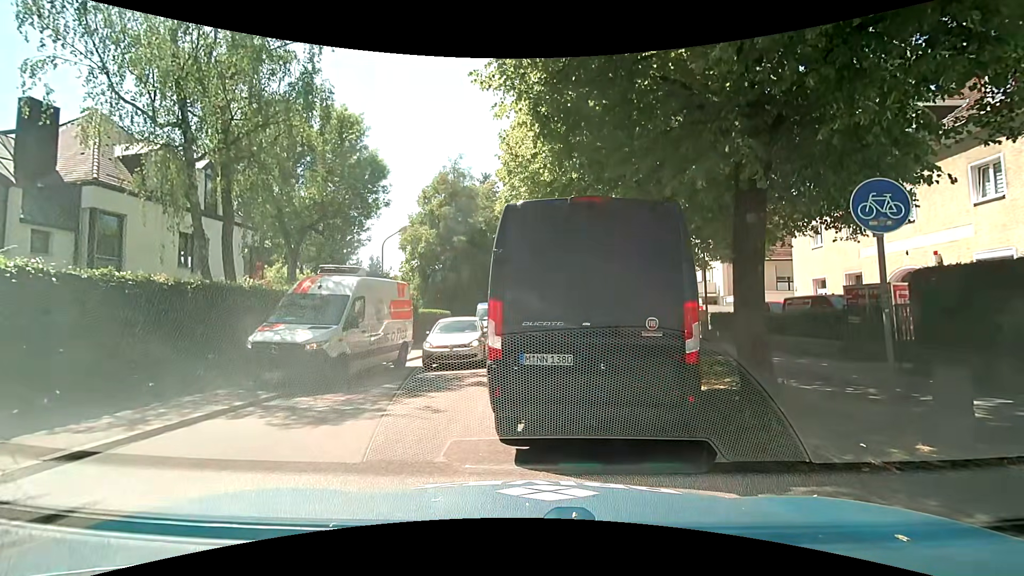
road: tertiary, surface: asphalt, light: Day
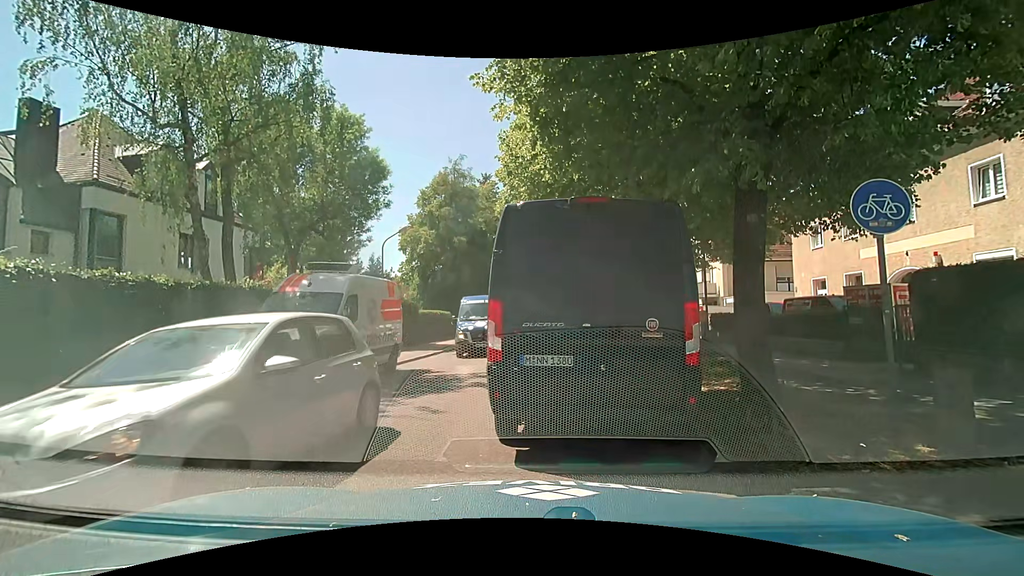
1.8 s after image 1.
(0.0, +0.1) m; 0°
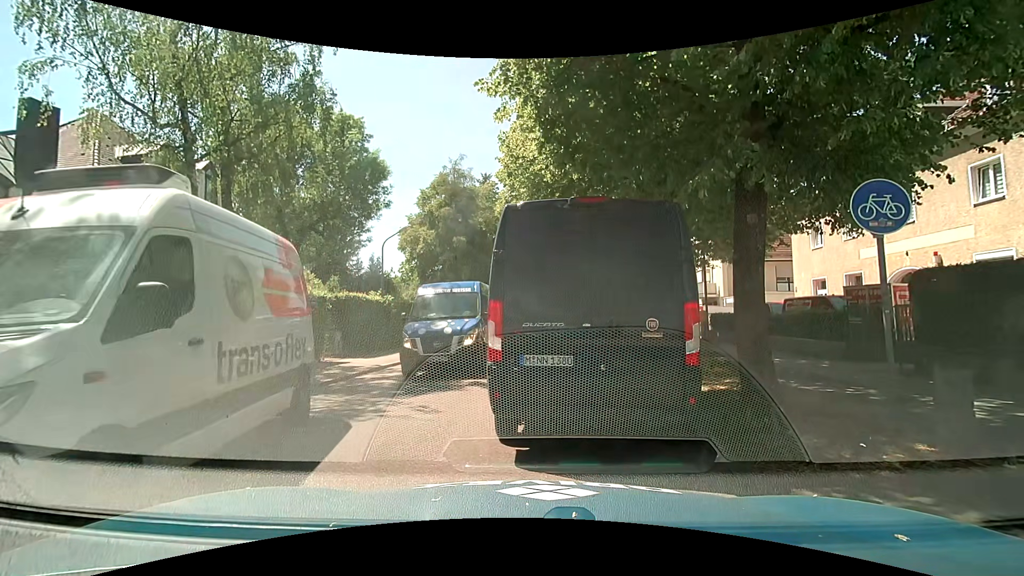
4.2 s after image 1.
(0.0, 0.0) m; 0°
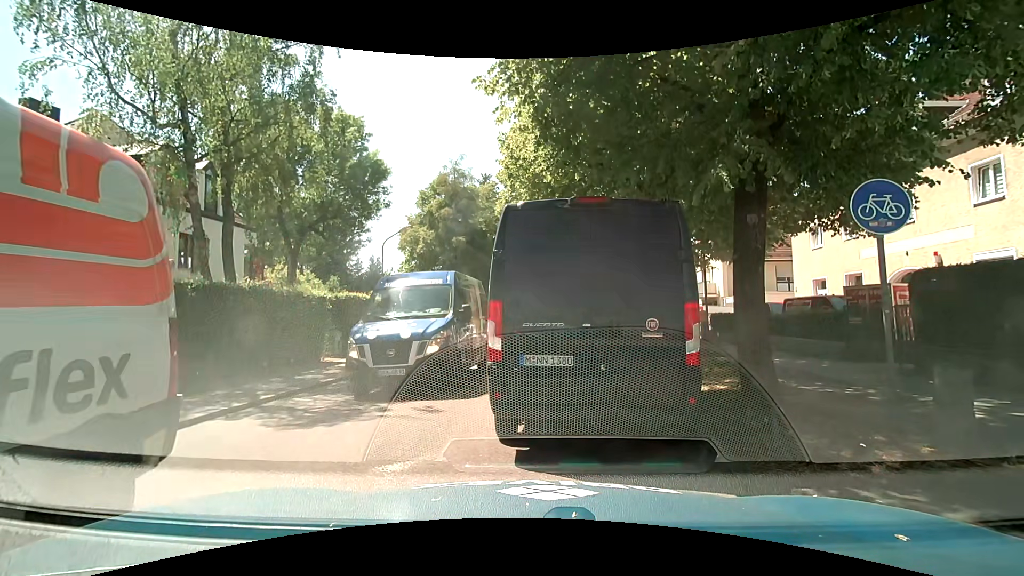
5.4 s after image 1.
(0.0, 0.0) m; 0°
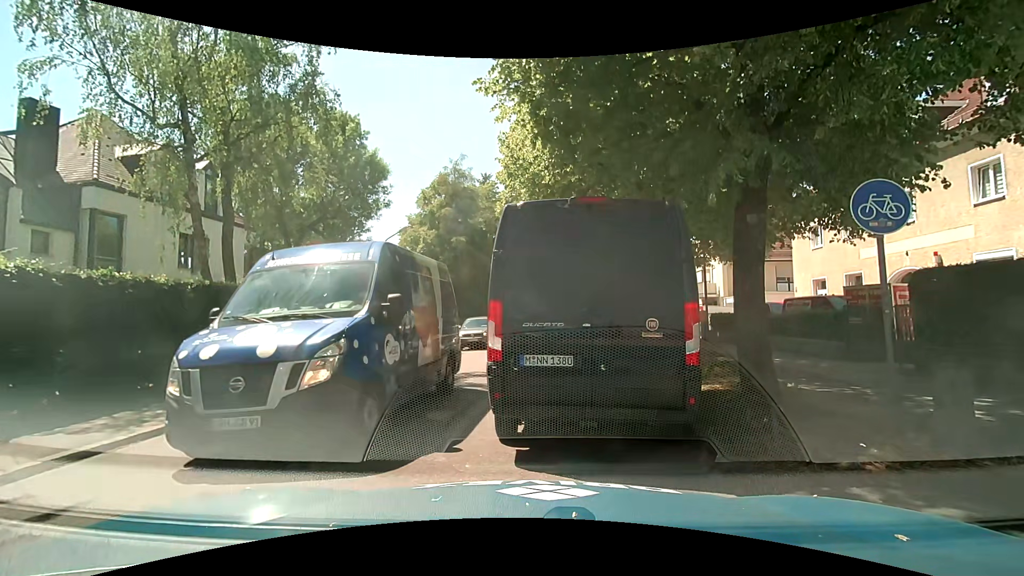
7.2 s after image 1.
(0.0, 0.0) m; 0°
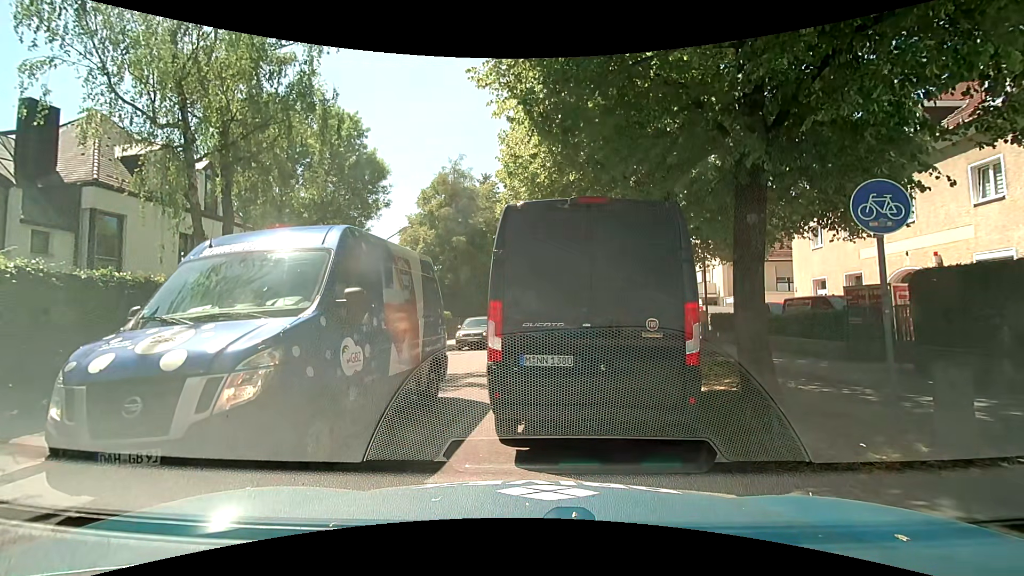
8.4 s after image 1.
(0.0, 0.0) m; 0°
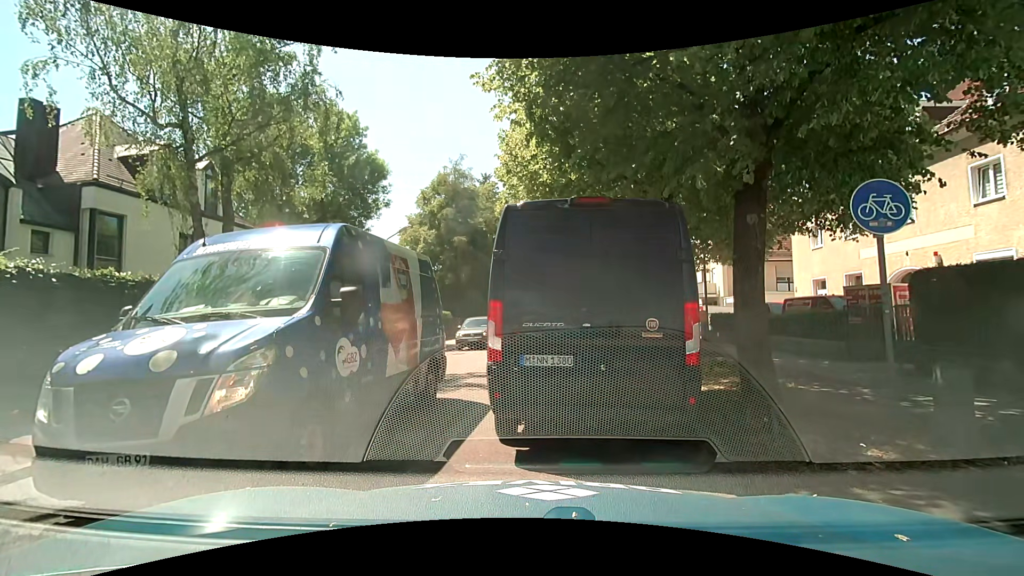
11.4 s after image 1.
(0.0, 0.0) m; 0°
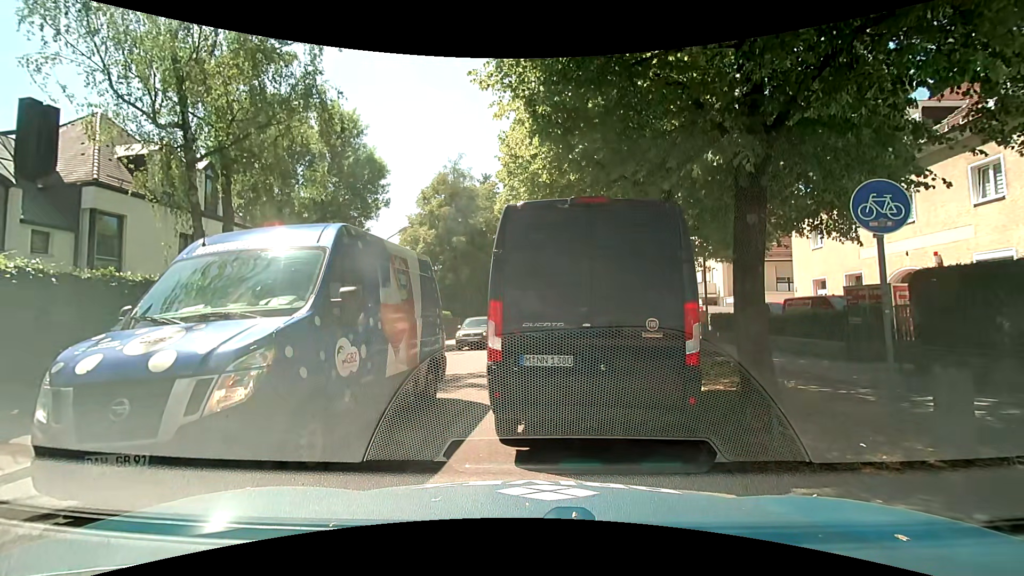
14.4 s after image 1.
(0.0, 0.0) m; 0°
